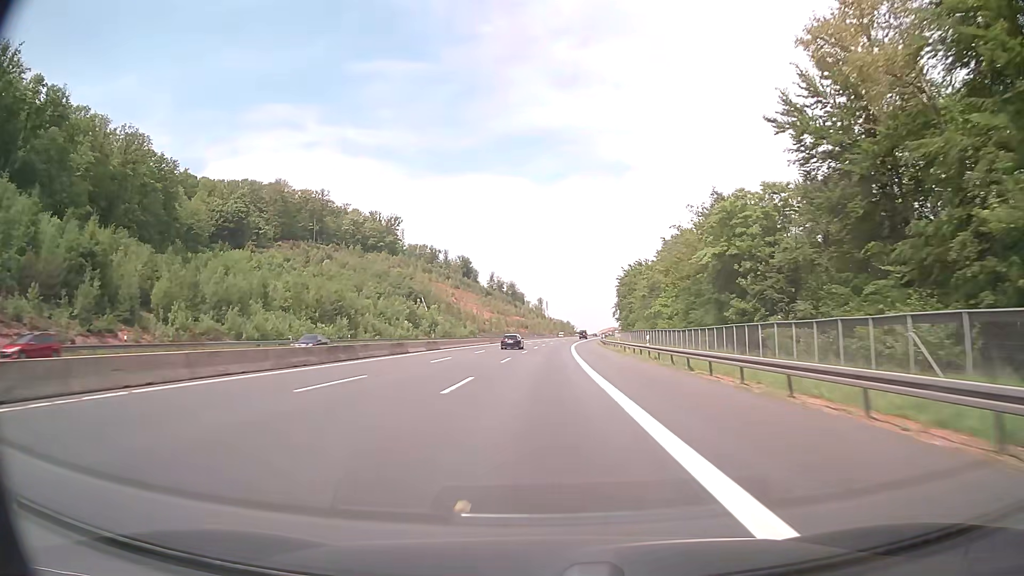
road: motorway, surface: asphalt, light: Day
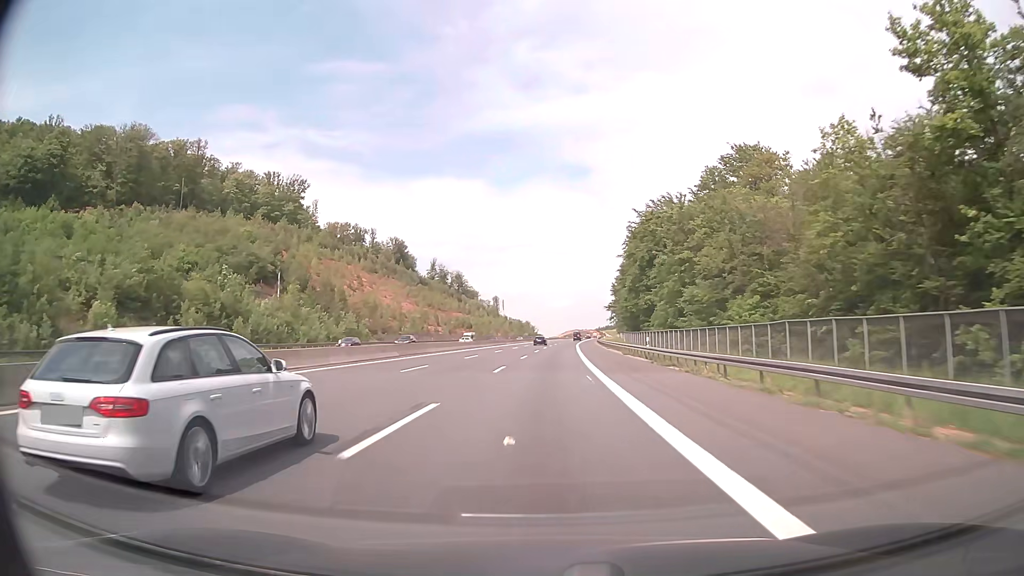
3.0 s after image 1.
(+2.8, +97.4) m; +3°
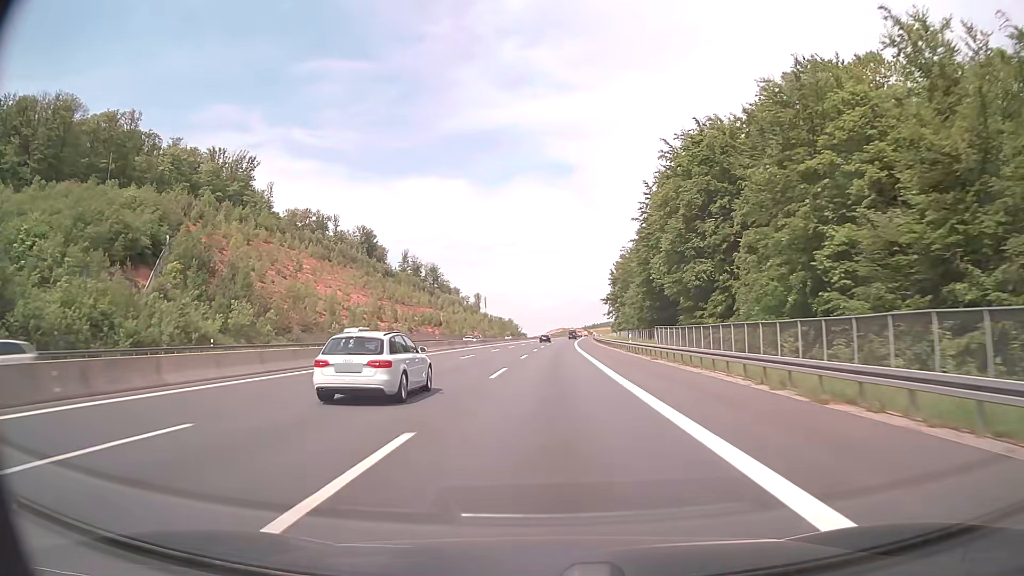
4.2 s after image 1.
(+0.5, +39.0) m; +1°
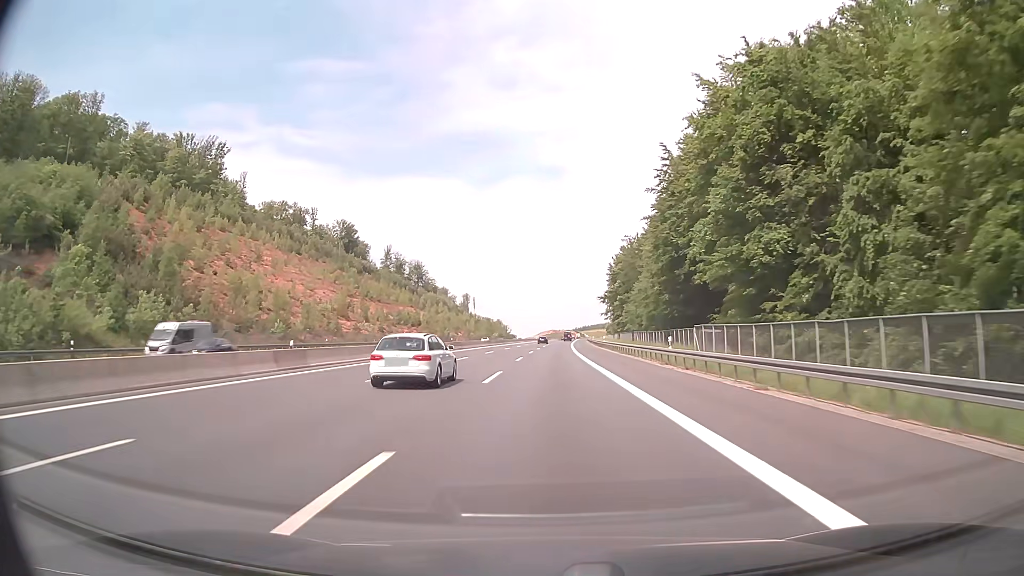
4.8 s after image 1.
(+0.2, +19.5) m; +1°
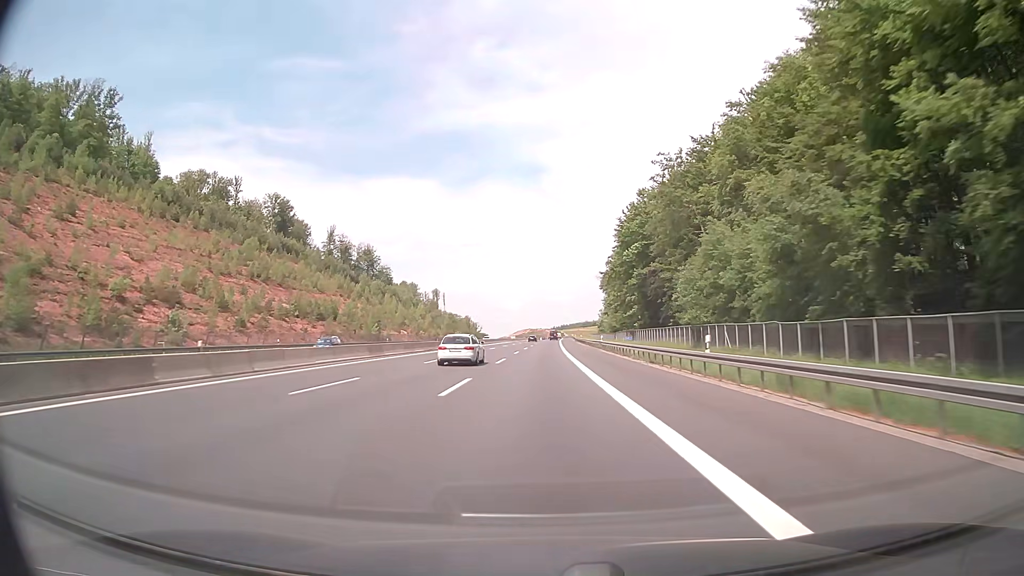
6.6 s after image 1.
(+1.2, +58.4) m; +2°
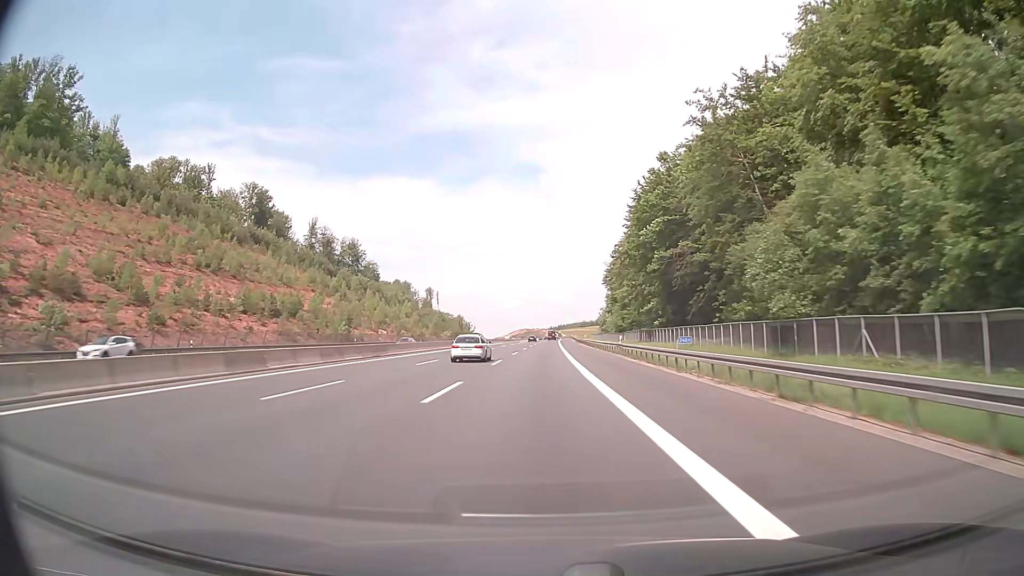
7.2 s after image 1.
(0.0, +19.5) m; 0°
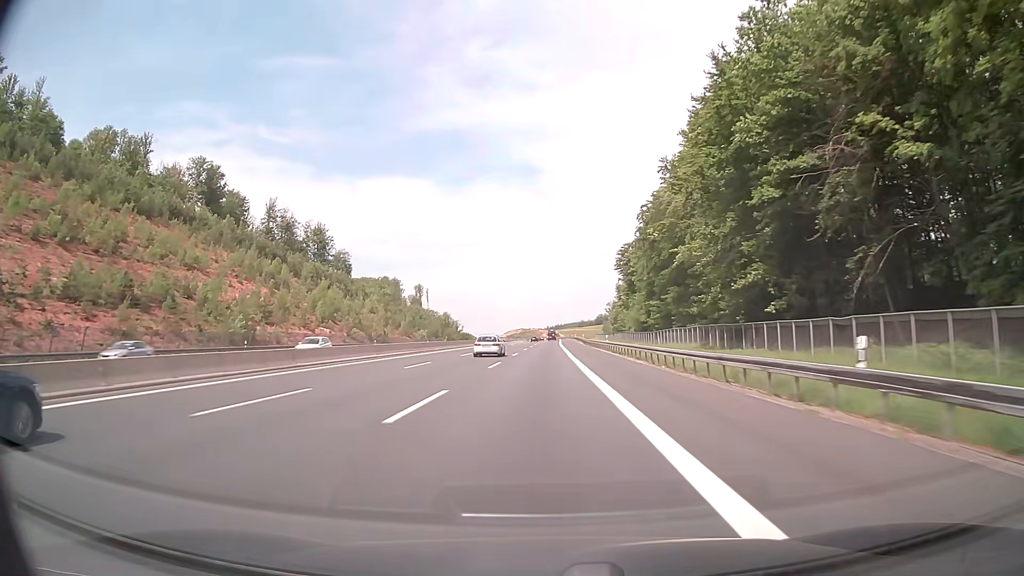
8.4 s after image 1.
(+0.1, +39.0) m; 0°
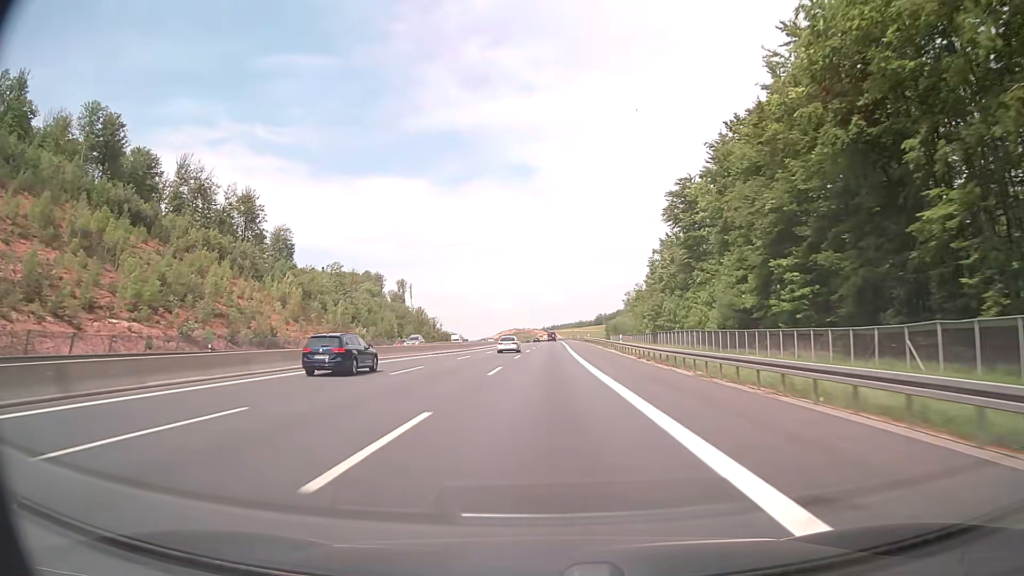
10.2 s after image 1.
(+0.1, +58.5) m; 0°
(0, +10) (0, +20) (0, +30) (0, +40) (0, +50) (+1, +60) (+1, +70) (+1, +80) (+1, +90) (+2, +100) m
